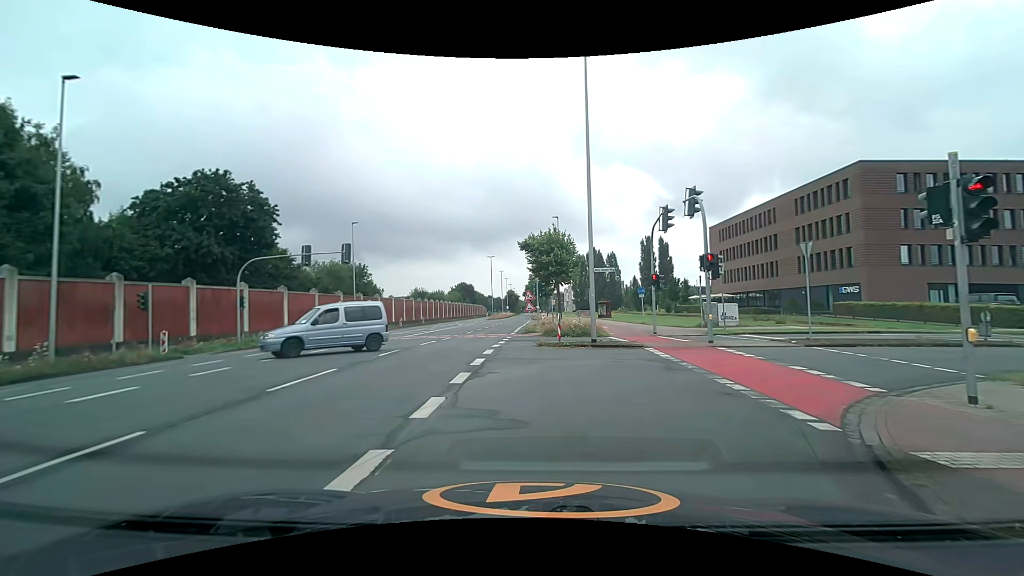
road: secondary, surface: asphalt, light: Day
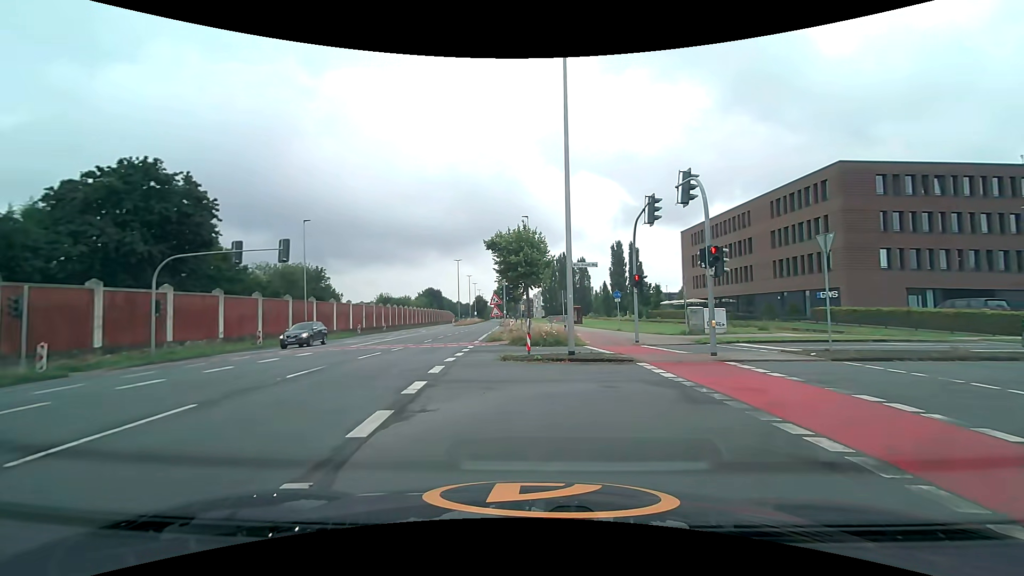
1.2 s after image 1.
(+0.1, +3.8) m; +3°
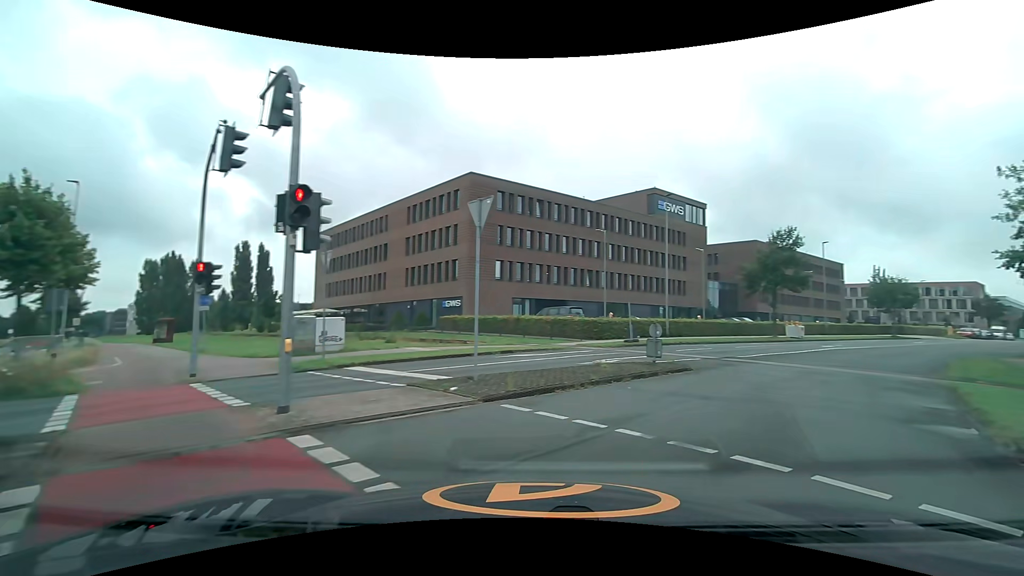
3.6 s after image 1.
(+2.6, +7.9) m; +41°
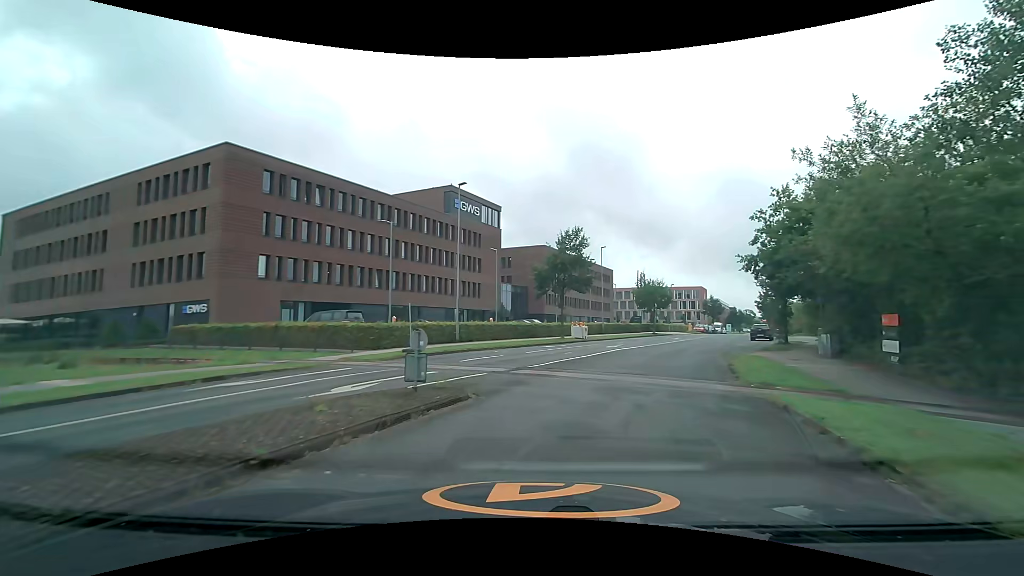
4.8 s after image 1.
(+1.2, +5.1) m; +22°
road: unclassified
